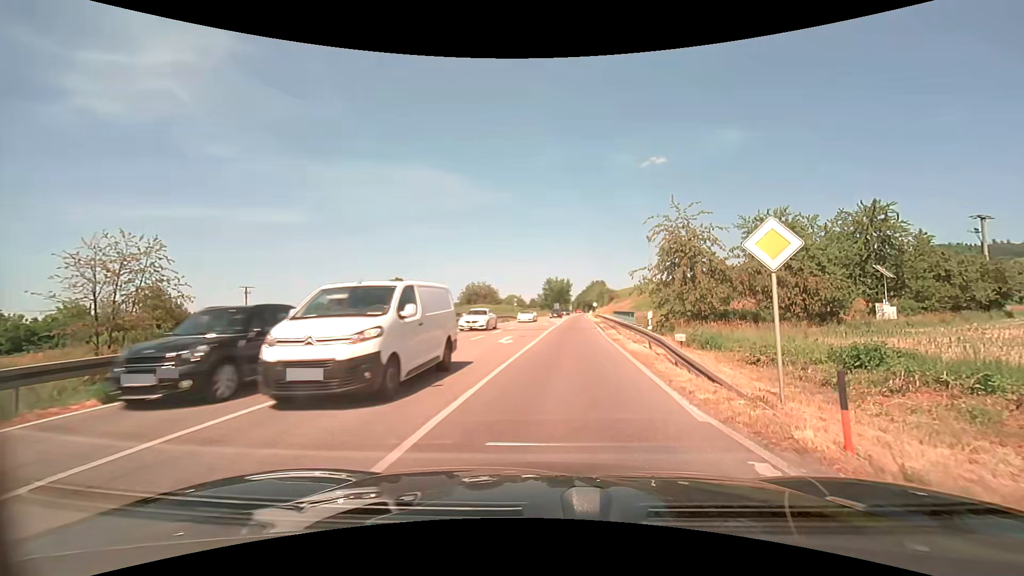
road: primary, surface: asphalt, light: Day
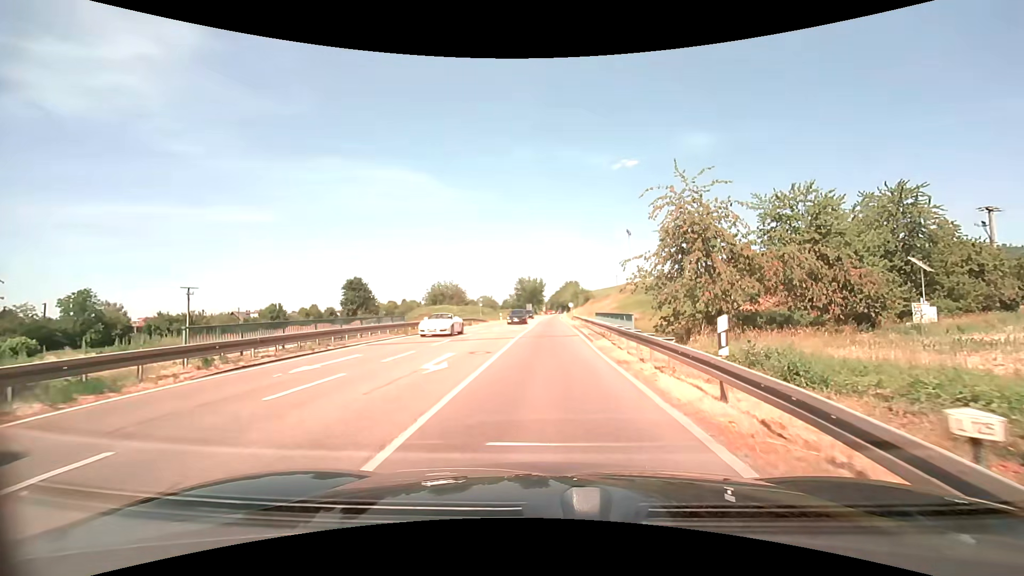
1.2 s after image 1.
(+0.3, +9.1) m; +3°
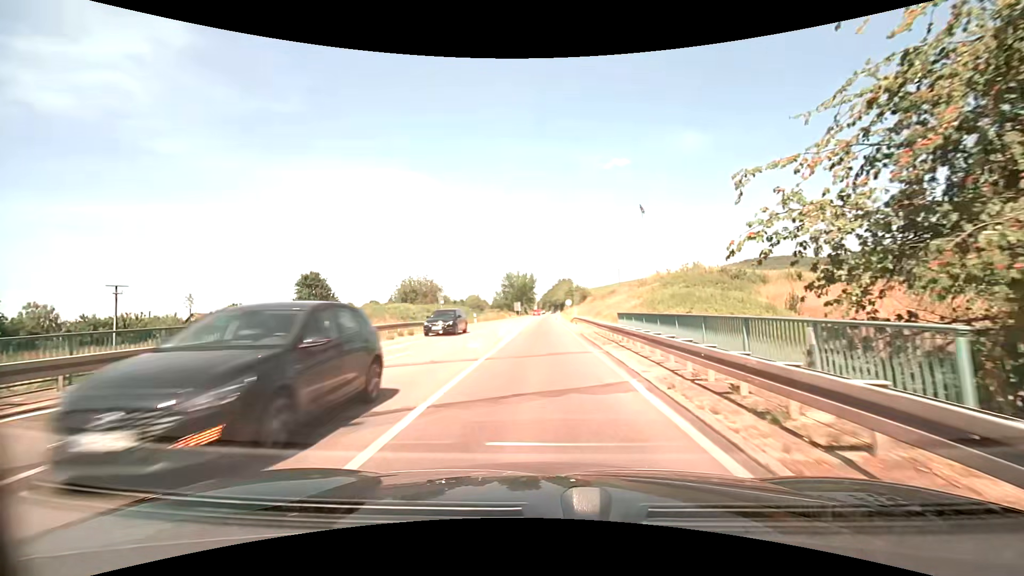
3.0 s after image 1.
(+0.2, +18.1) m; +1°
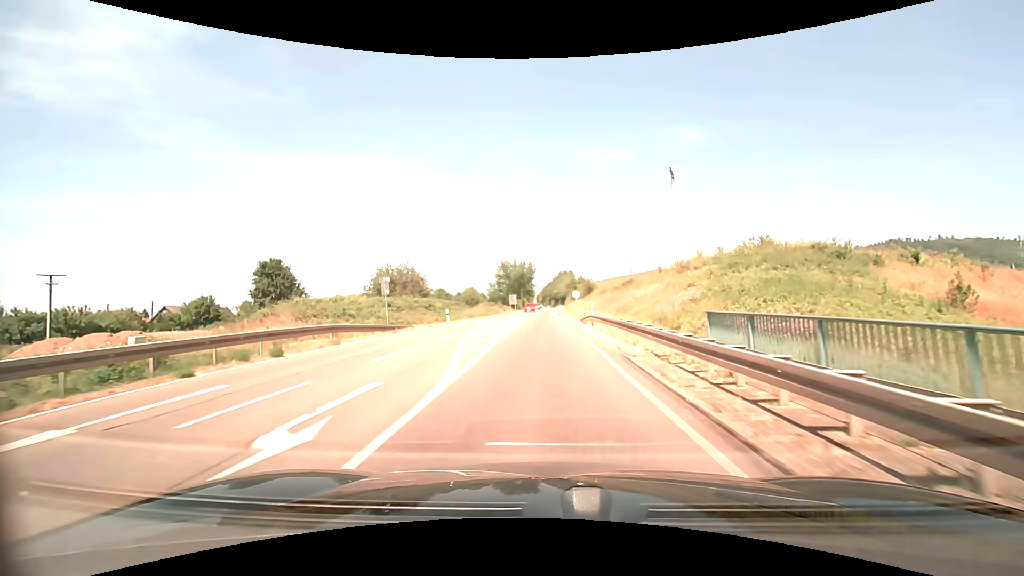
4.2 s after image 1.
(0.0, +14.3) m; 0°
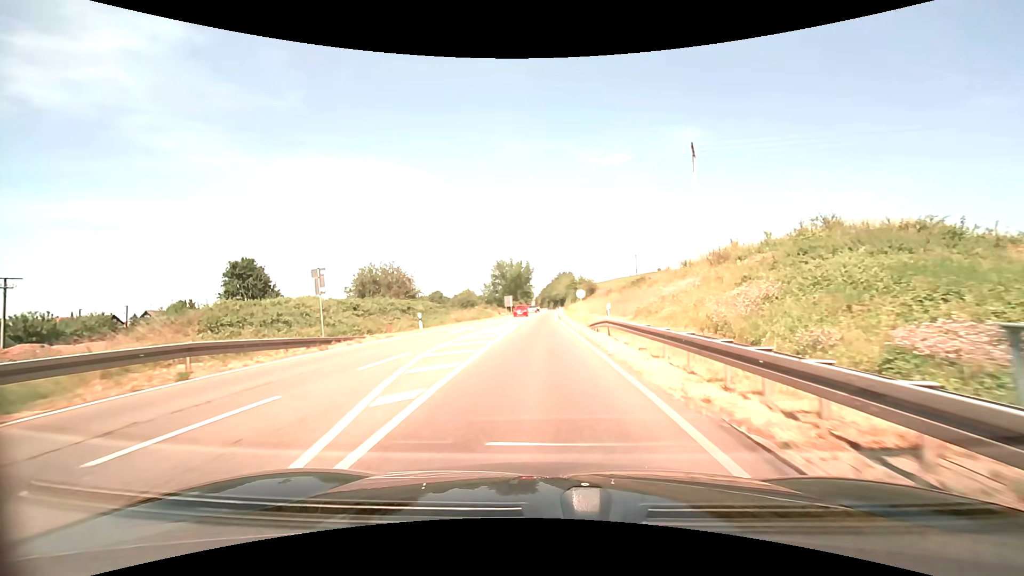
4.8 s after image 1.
(+0.1, +7.6) m; 0°
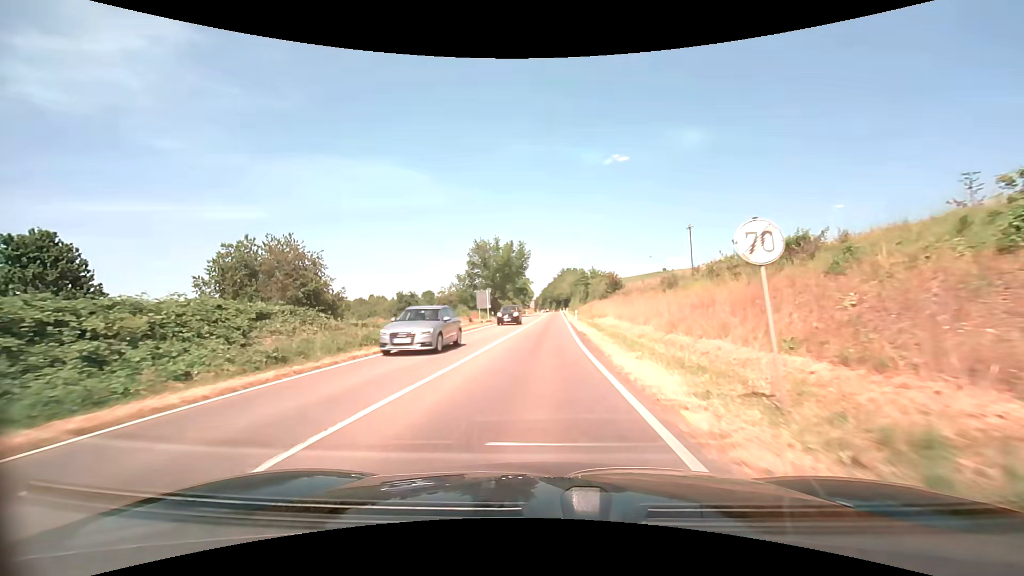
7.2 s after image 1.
(+0.1, +32.6) m; 0°
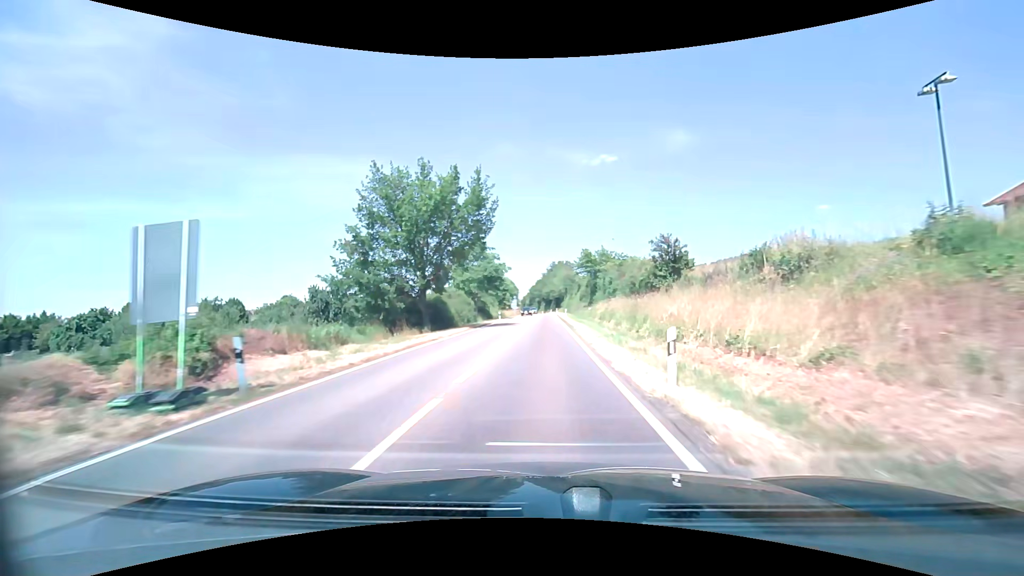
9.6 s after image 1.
(+0.4, +37.1) m; +1°
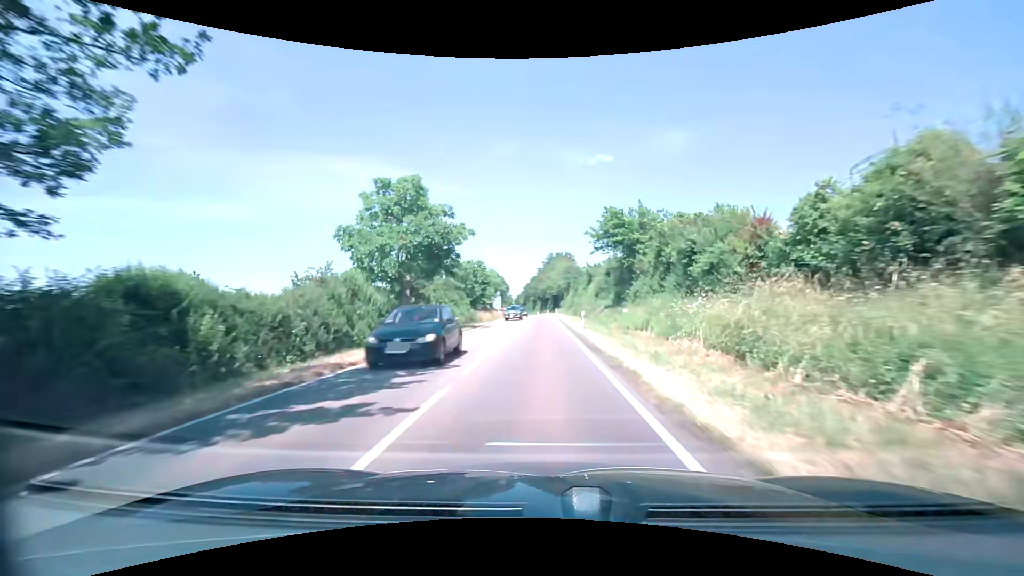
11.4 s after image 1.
(+0.1, +30.3) m; 0°
(0, +10) (0, +20) (0, +30) (0, +40) (0, +50) (0, +60) (0, +70) (0, +80) (-1, +90) (-1, +100) m
